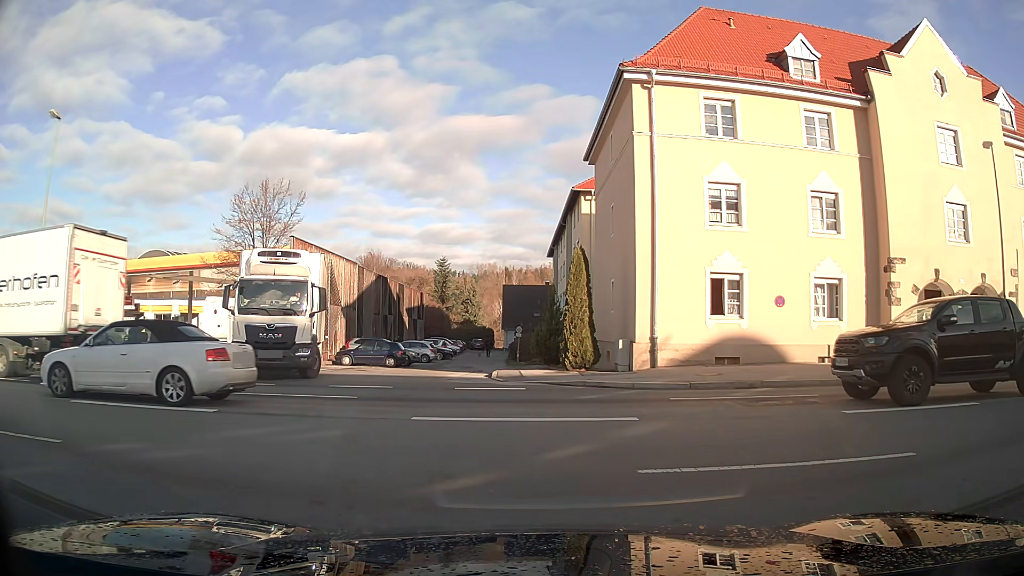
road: residential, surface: asphalt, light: Day
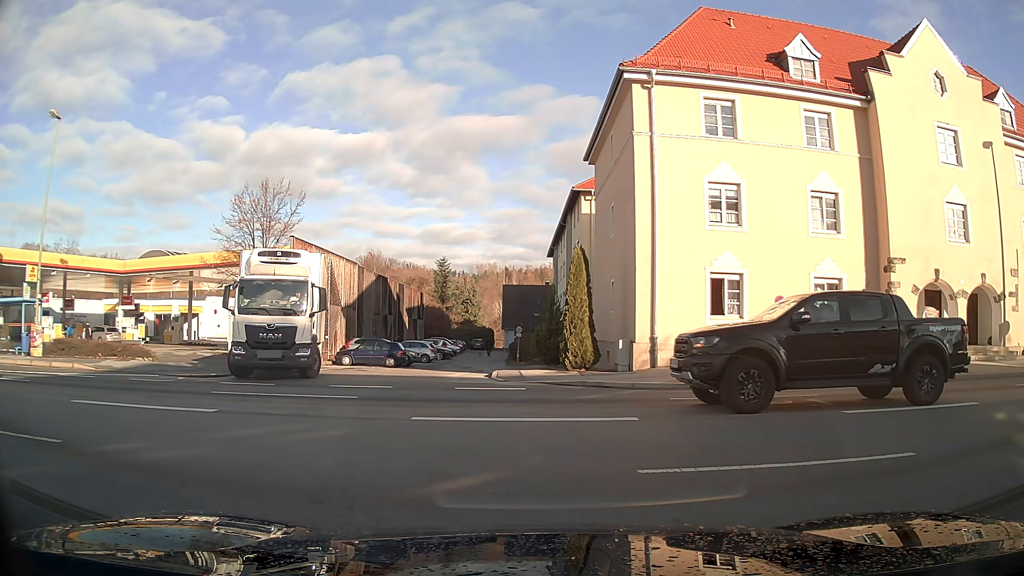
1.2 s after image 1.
(0.0, 0.0) m; 0°
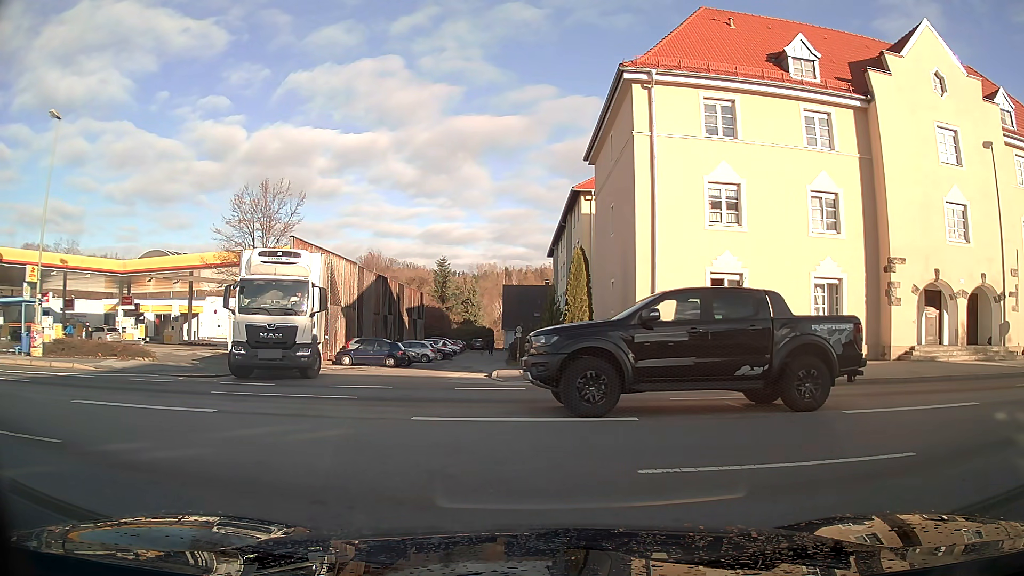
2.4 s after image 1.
(0.0, 0.0) m; 0°
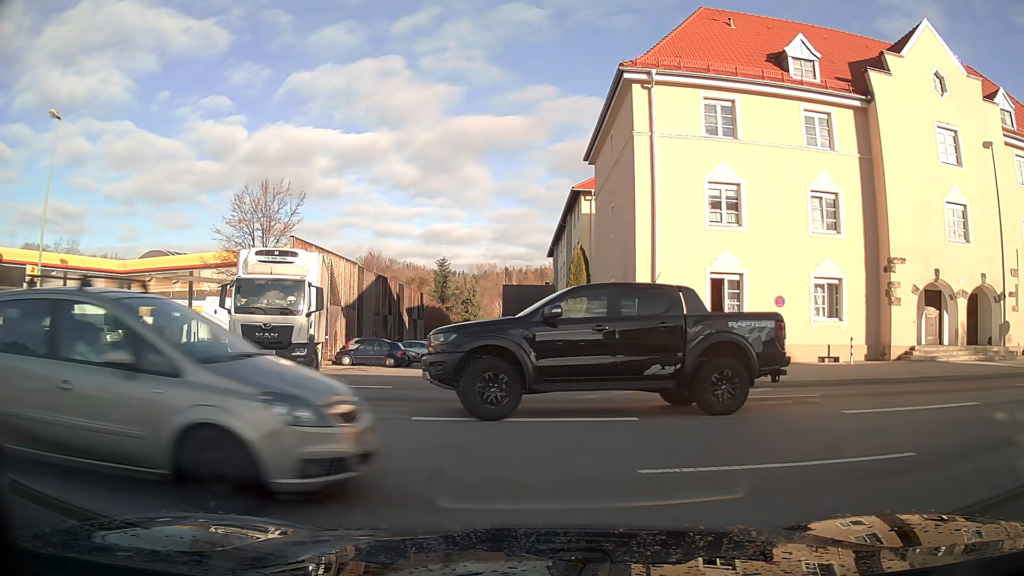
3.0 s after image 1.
(0.0, 0.0) m; 0°
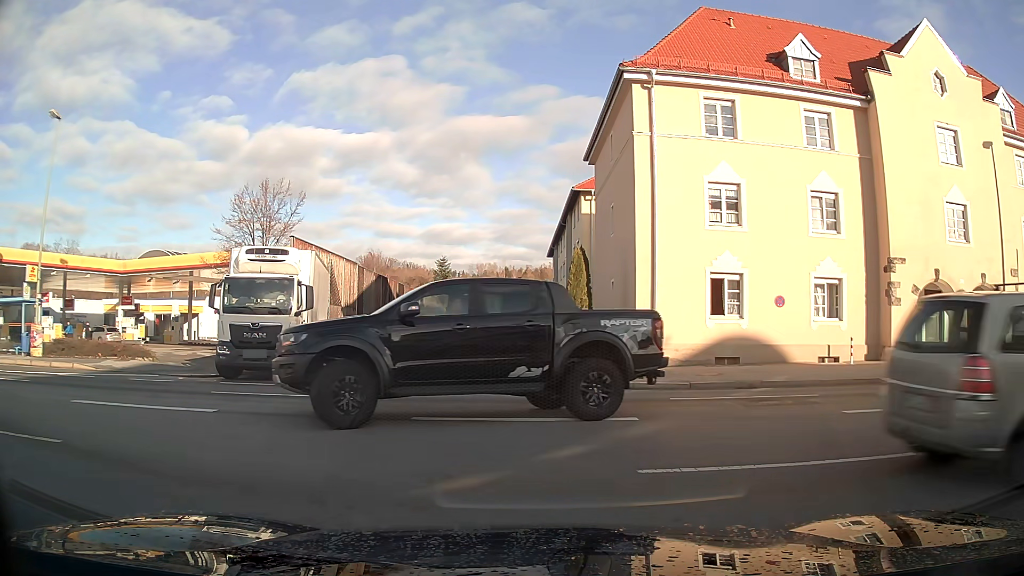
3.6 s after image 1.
(0.0, 0.0) m; 0°
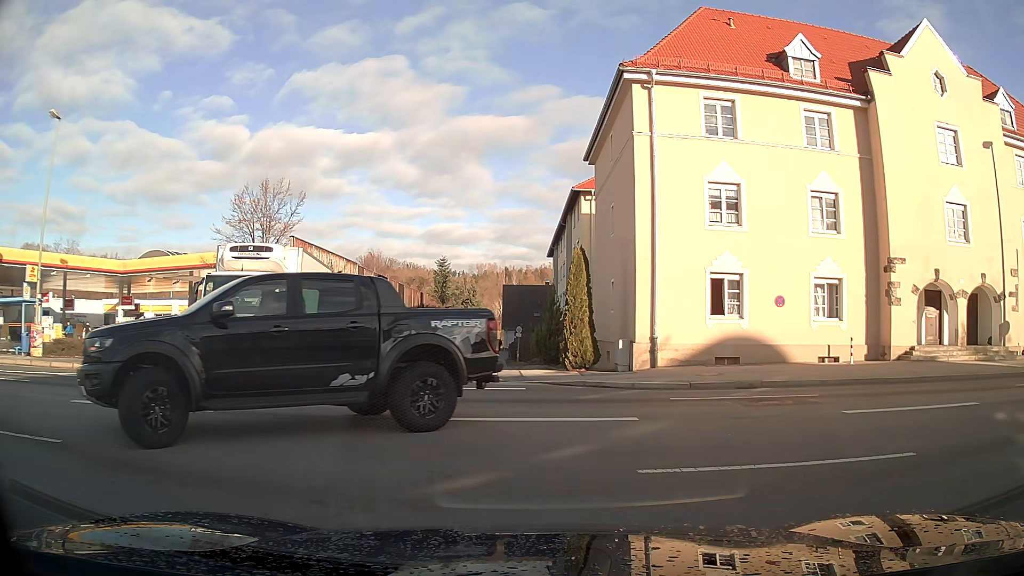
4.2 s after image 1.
(0.0, 0.0) m; 0°
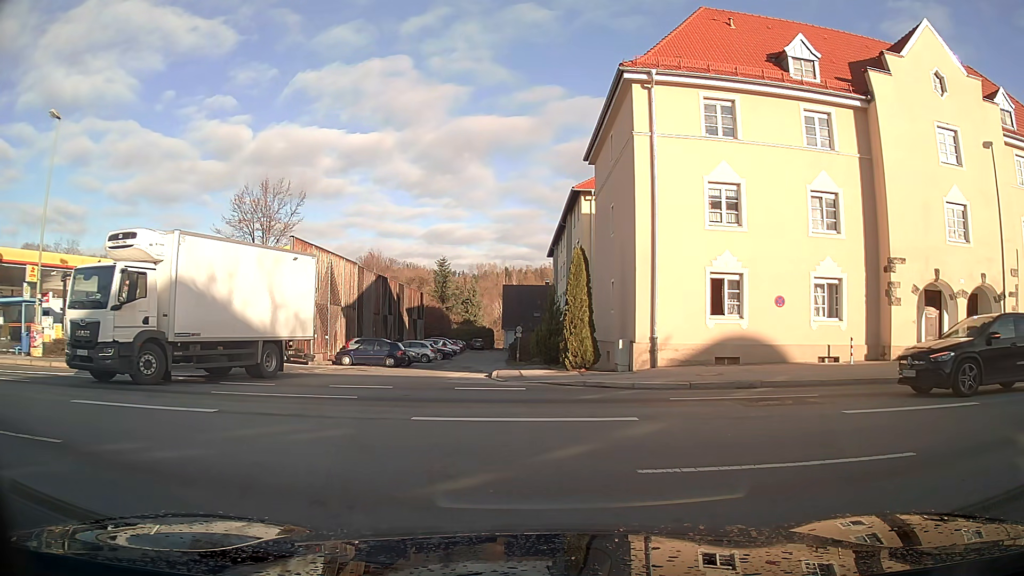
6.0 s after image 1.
(0.0, 0.0) m; 0°
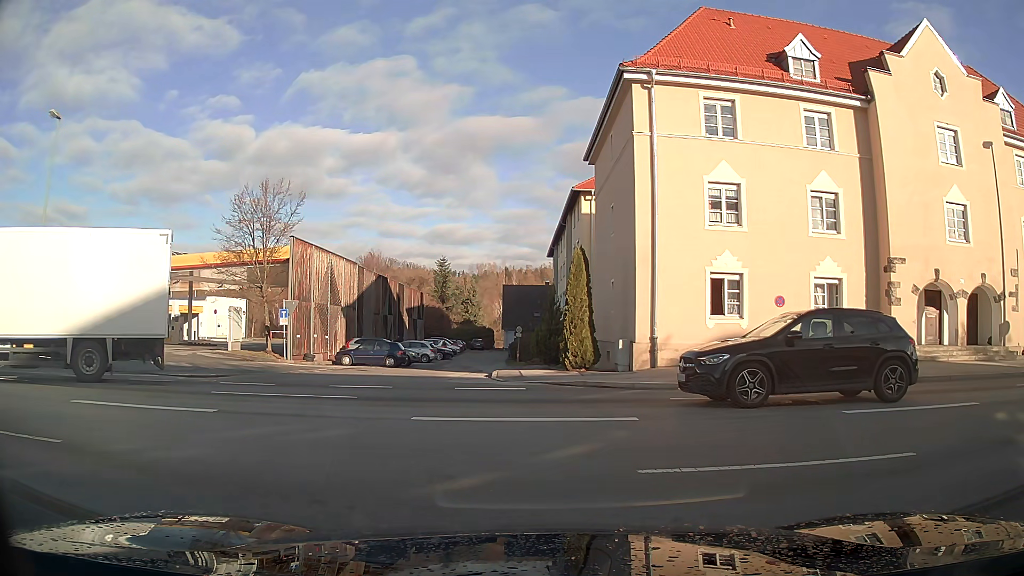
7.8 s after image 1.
(0.0, 0.0) m; 0°
